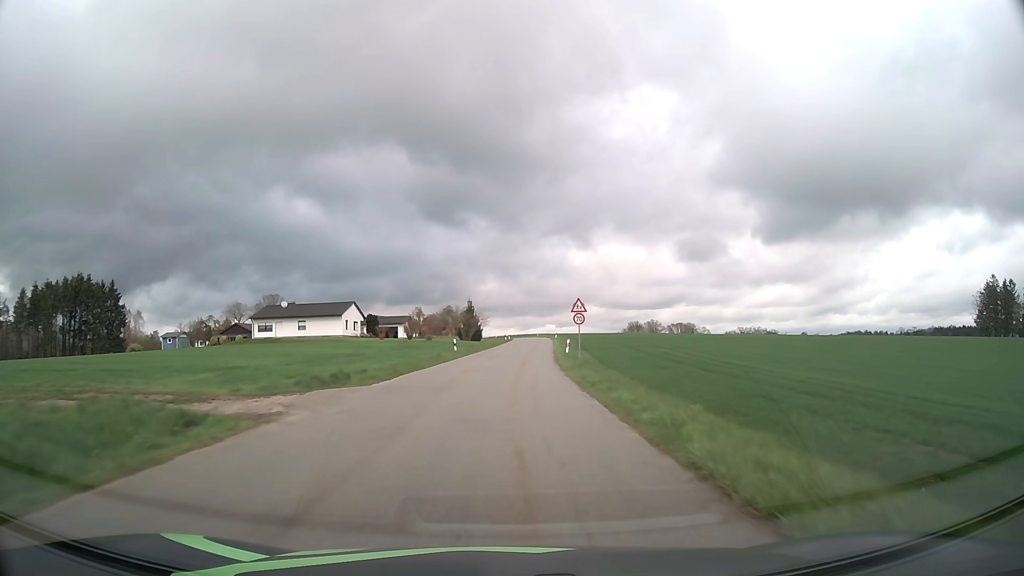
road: tertiary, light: Day
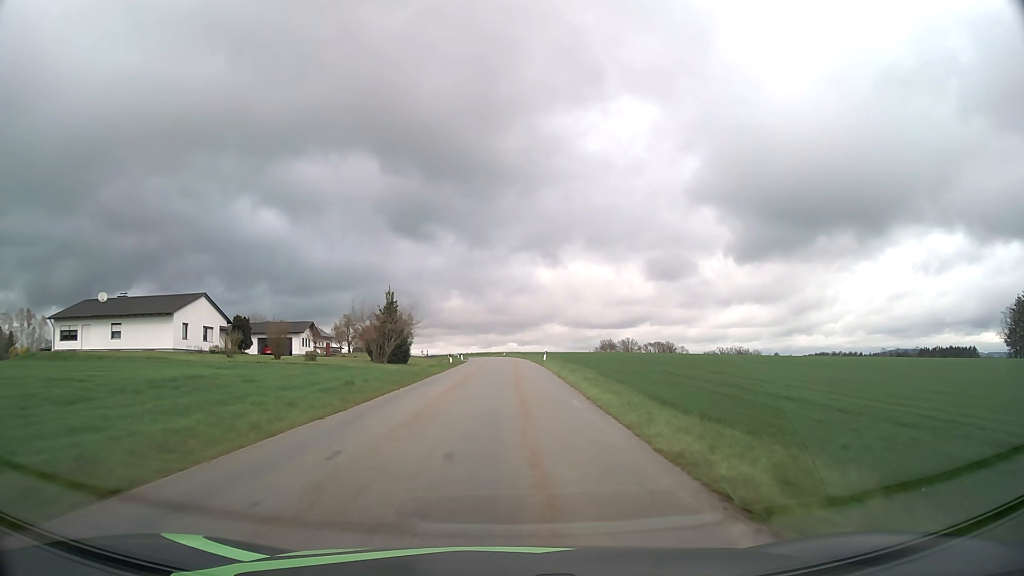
(+0.8, +42.4) m; +3°
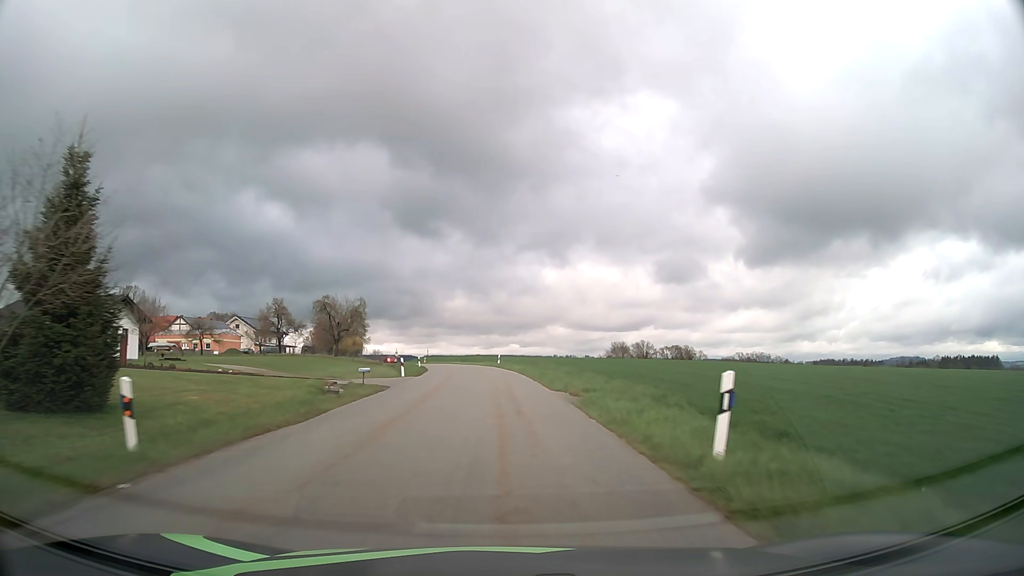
(+0.5, +41.9) m; 0°
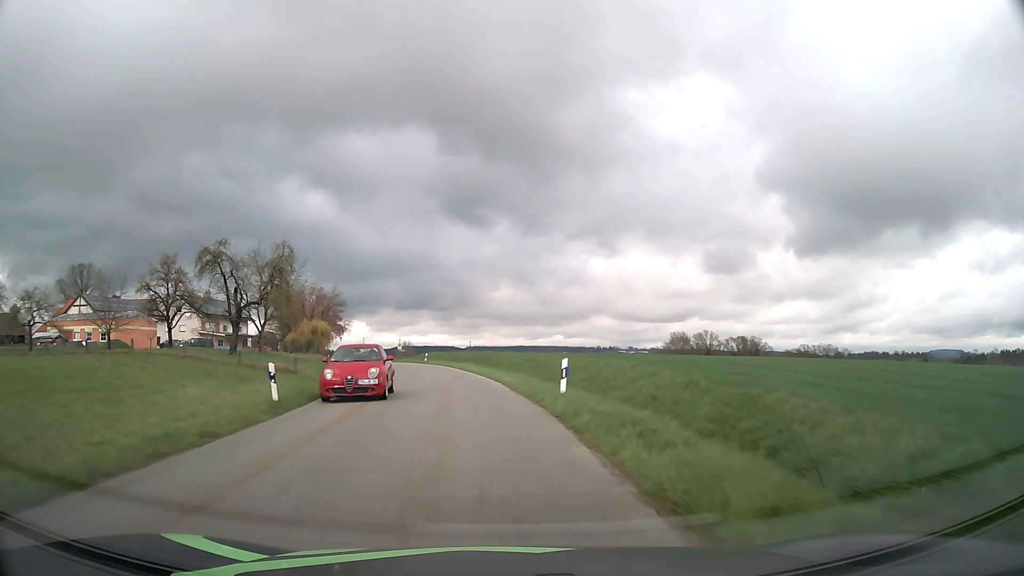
(-0.8, +42.4) m; -3°
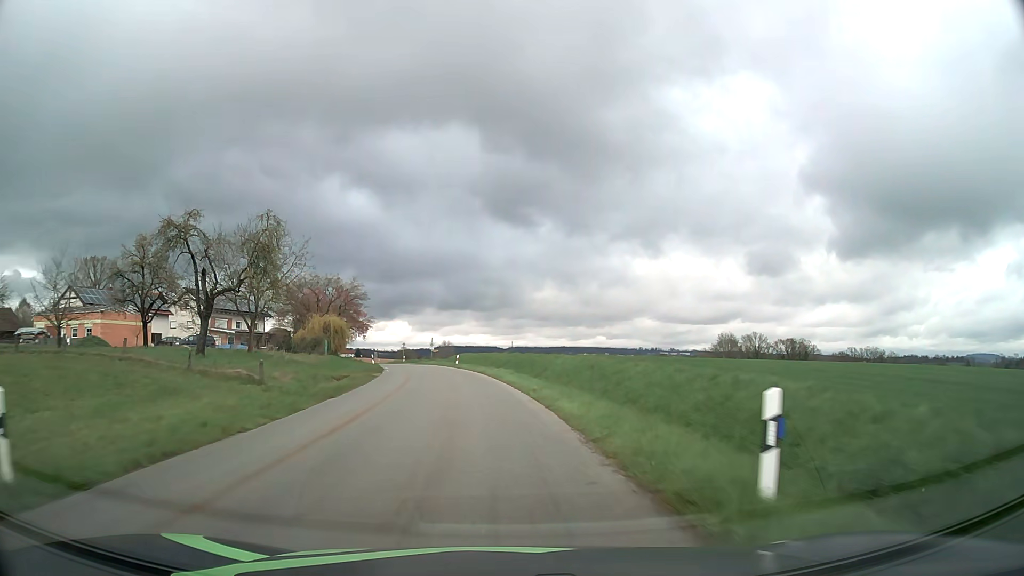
(-0.3, +10.6) m; -4°
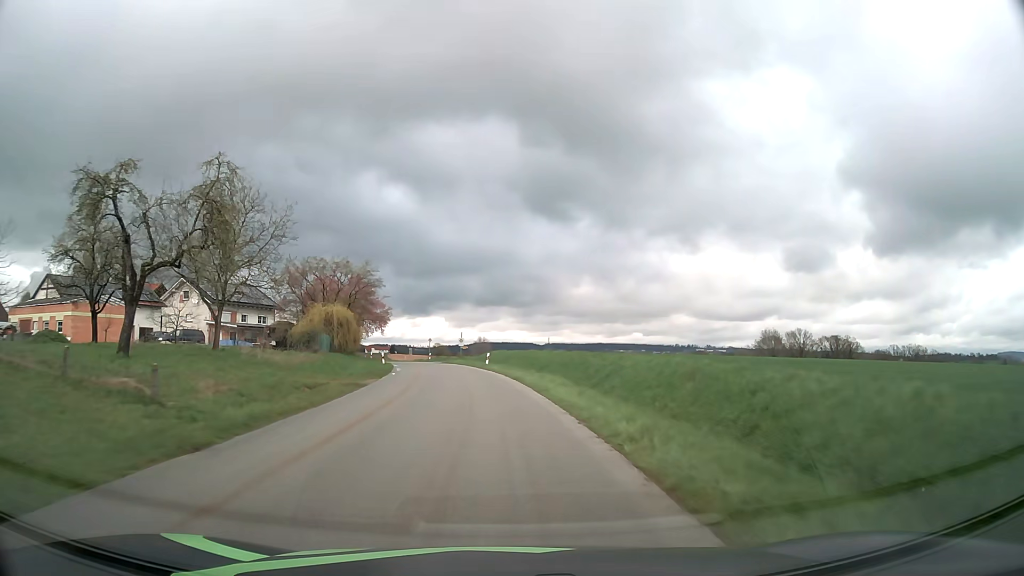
(-0.3, +10.7) m; -3°
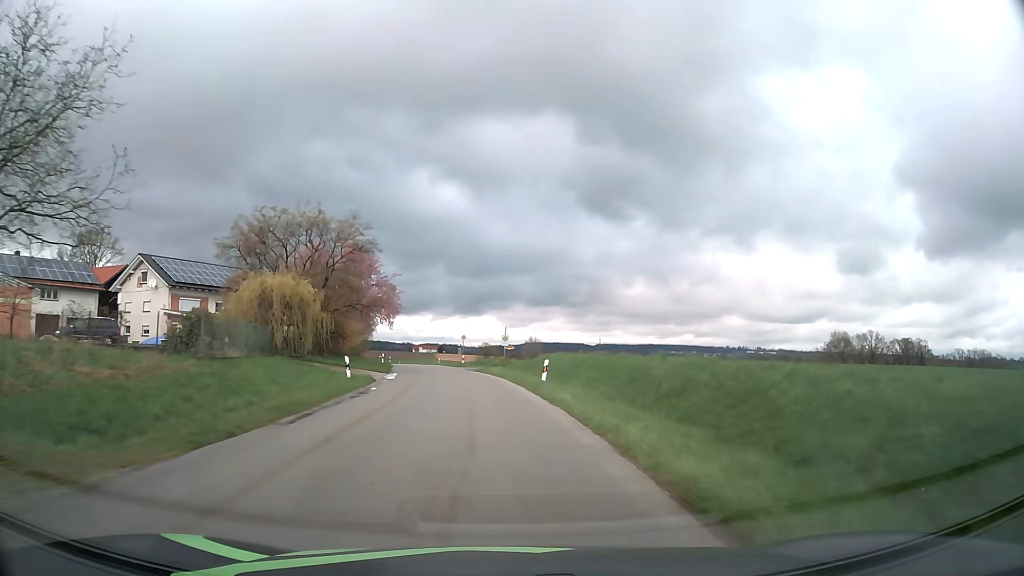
(-0.8, +21.5) m; -4°
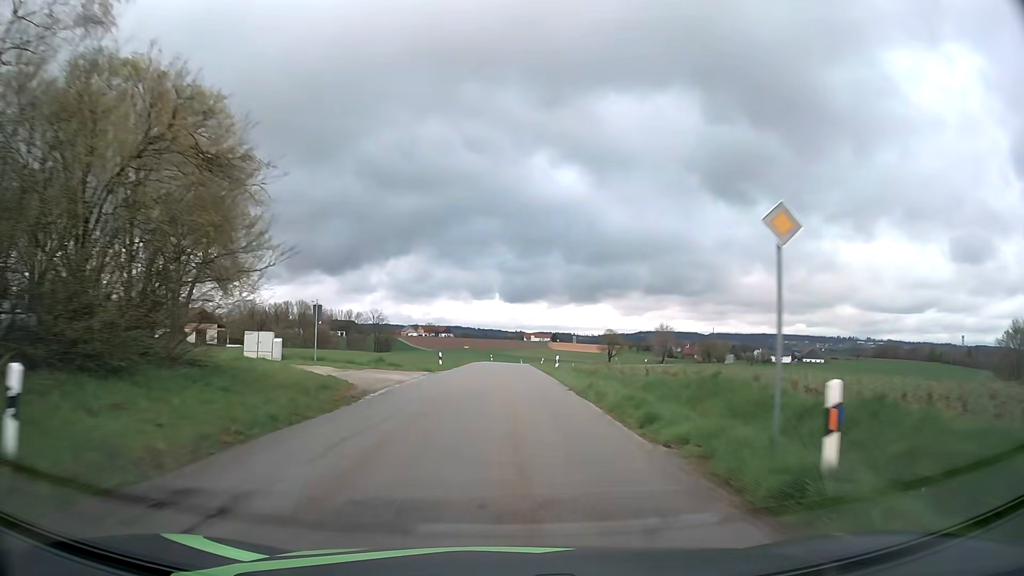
(-5.6, +54.9) m; -10°
(0, +10) (0, +20) (0, +30) (0, +40) (0, +50) (0, +60) (0, +70) (+1, +80) (+1, +90) (+2, +100) m
